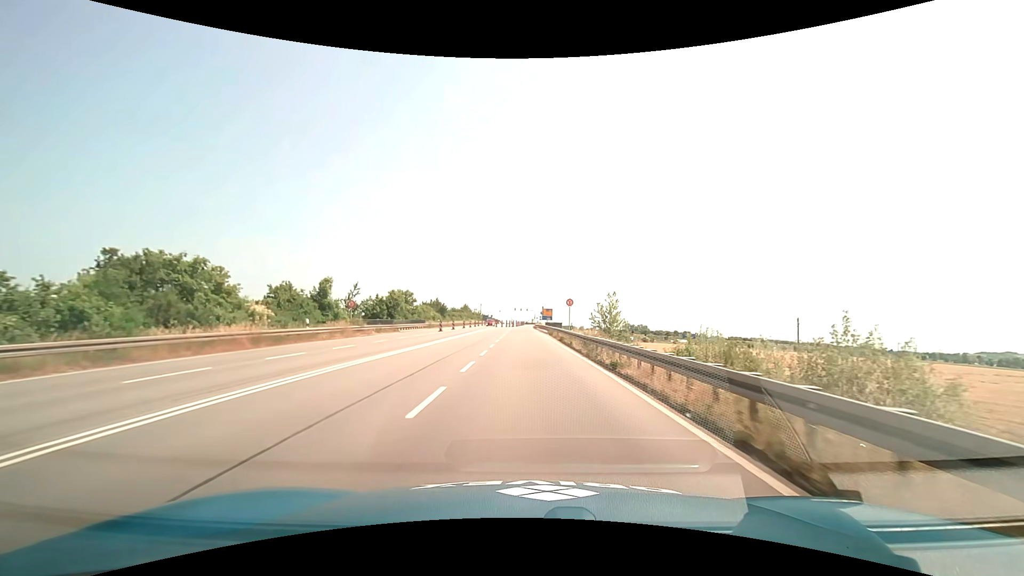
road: primary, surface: asphalt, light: Day
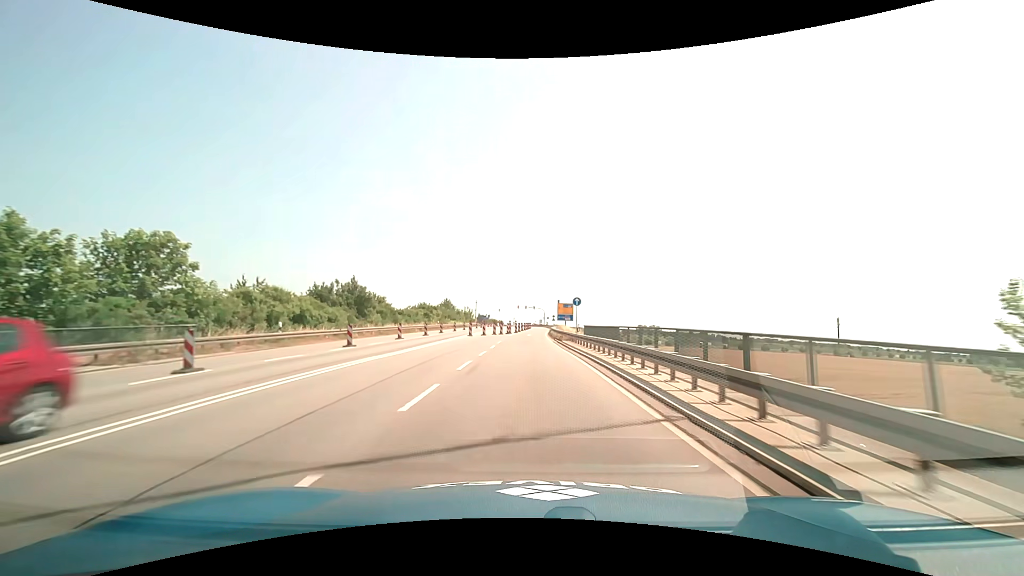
(-0.5, +53.7) m; -1°
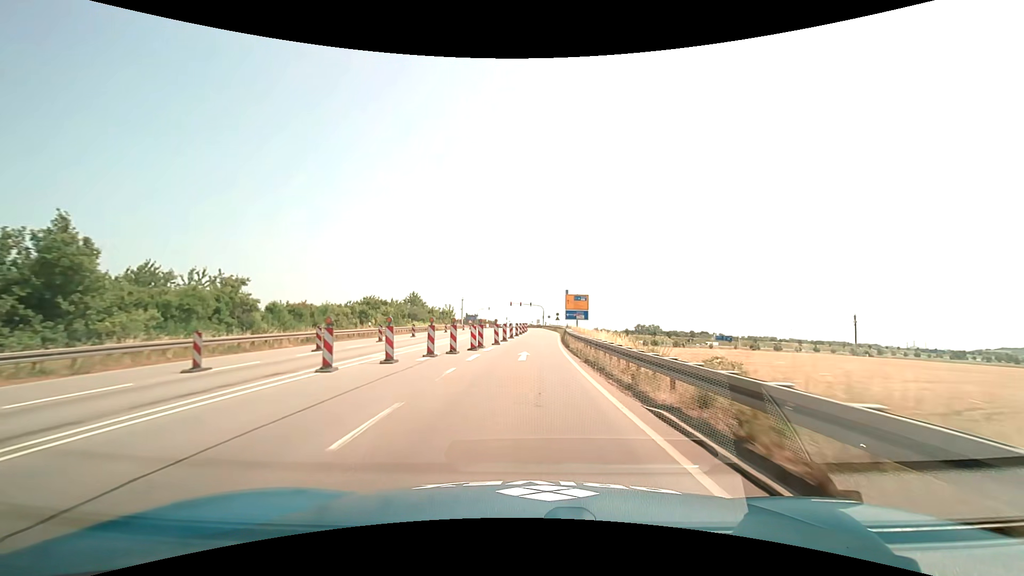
(+0.1, +32.2) m; +1°
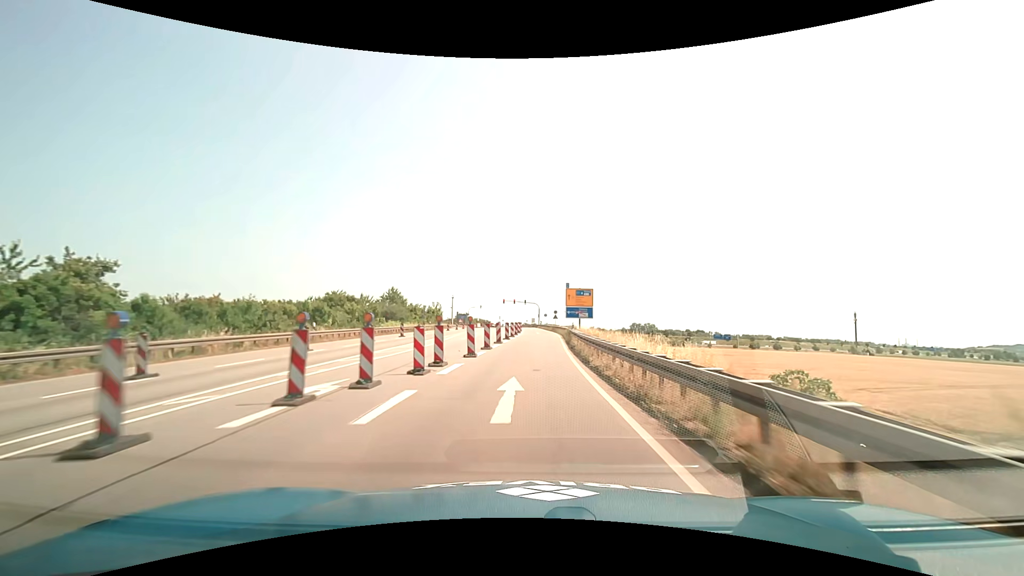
(0.0, +10.7) m; +1°
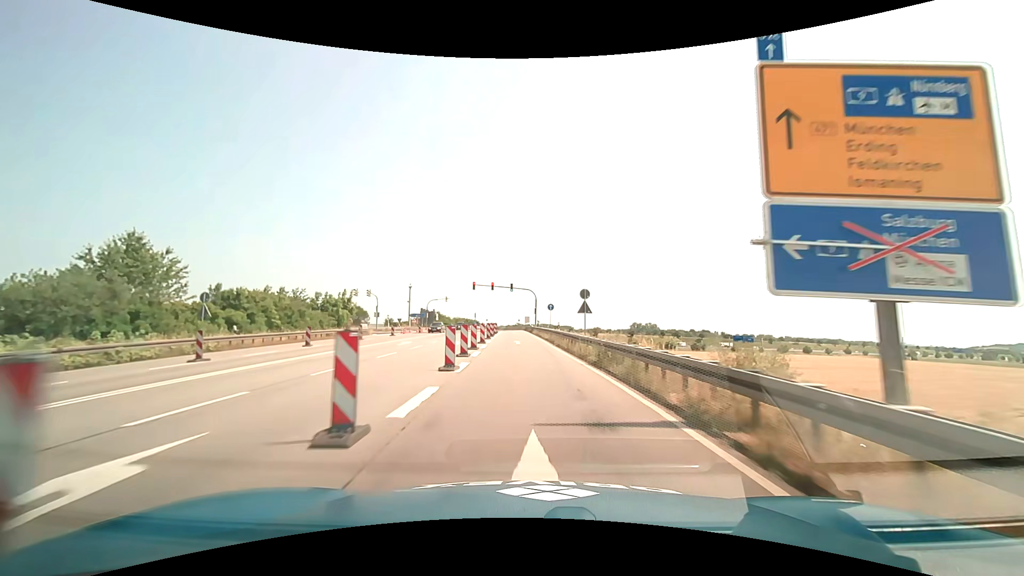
(+1.0, +53.6) m; +1°
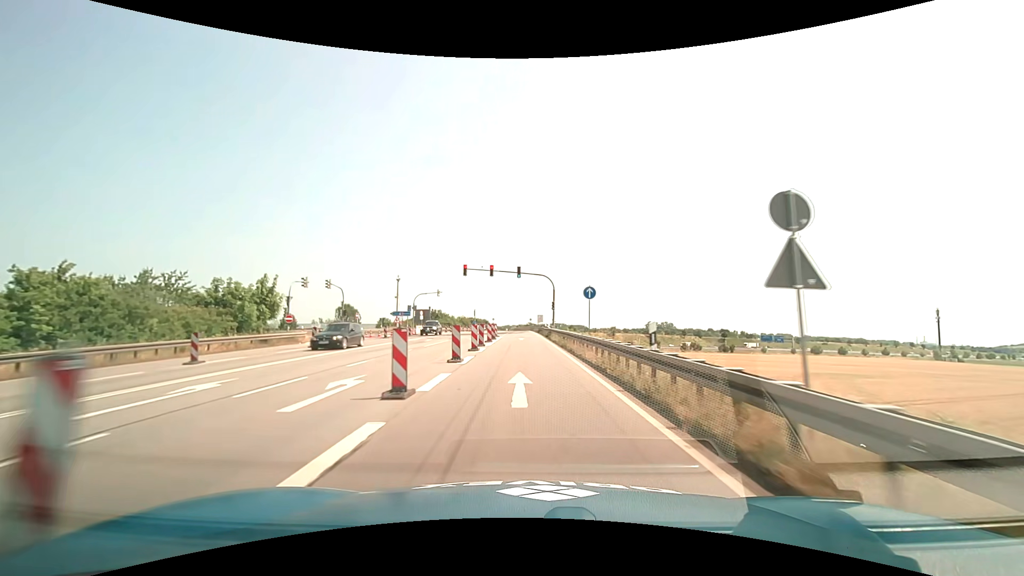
(-0.3, +21.5) m; -2°
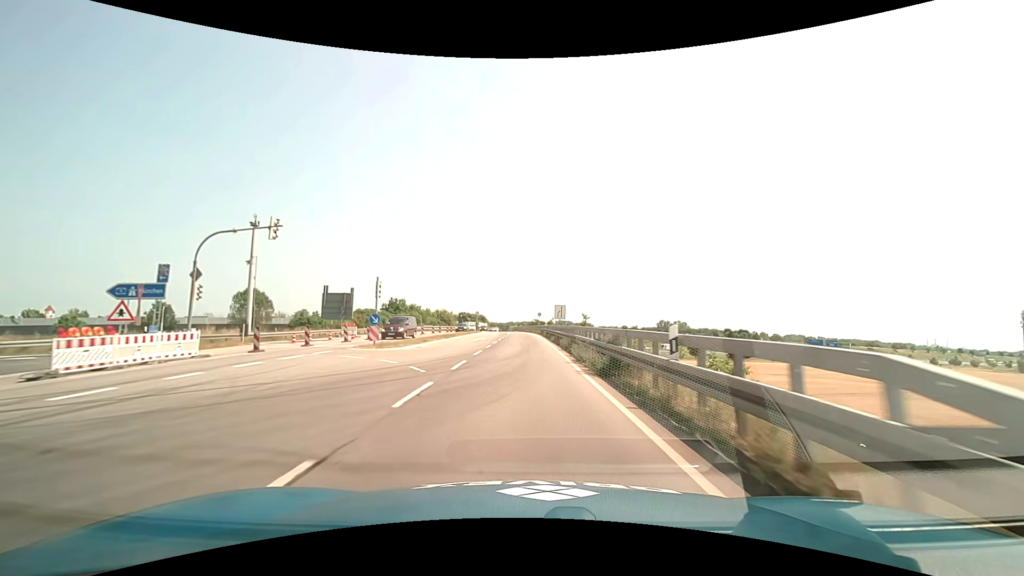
(-0.4, +53.8) m; 0°
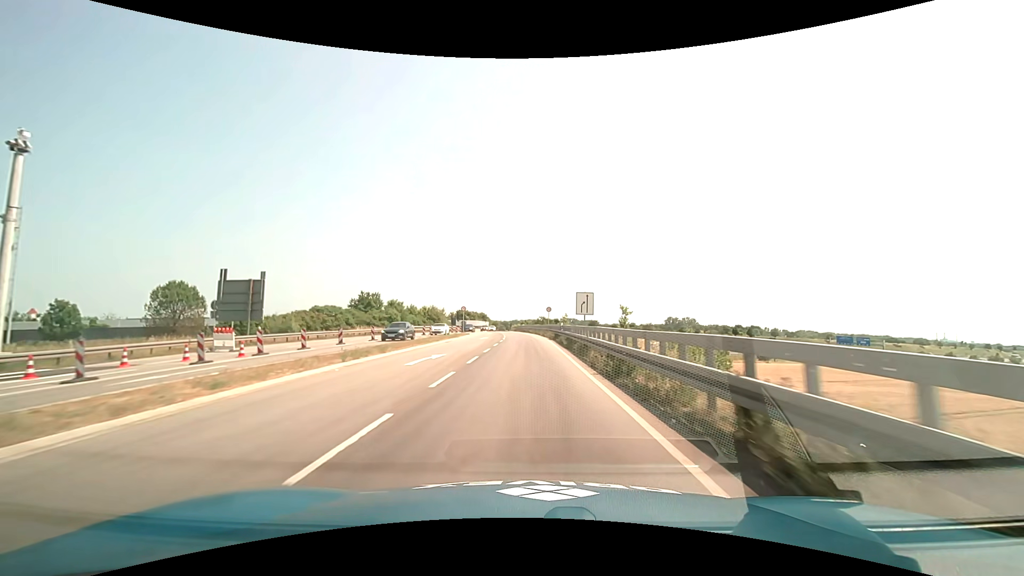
(-0.1, +21.6) m; 0°
(0, +10) (0, +20) (0, +30) (-1, +40) (-1, +50) (-2, +60) (-2, +70) (-3, +80) (-4, +90) (-5, +100) m
